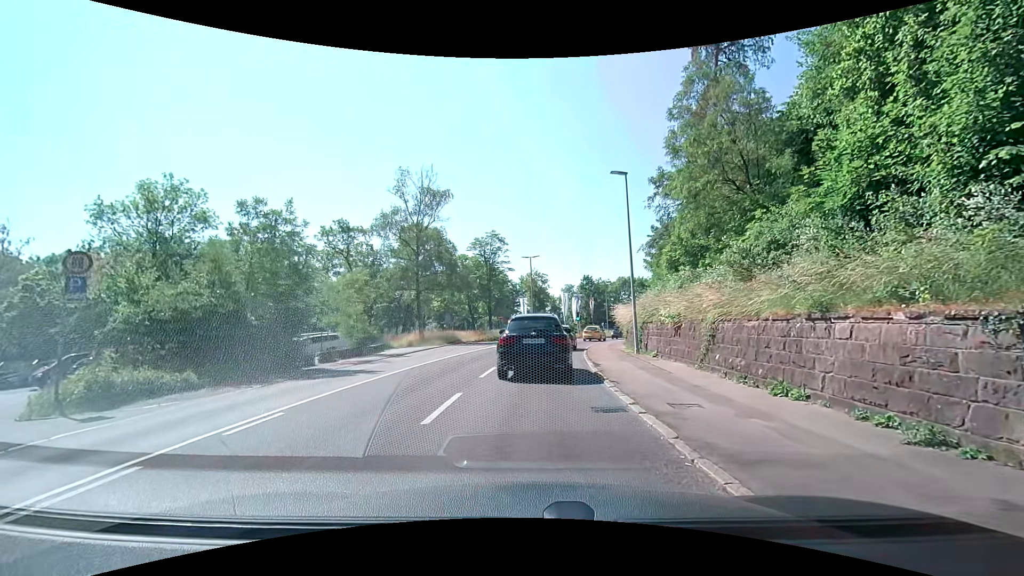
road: secondary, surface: asphalt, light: Day
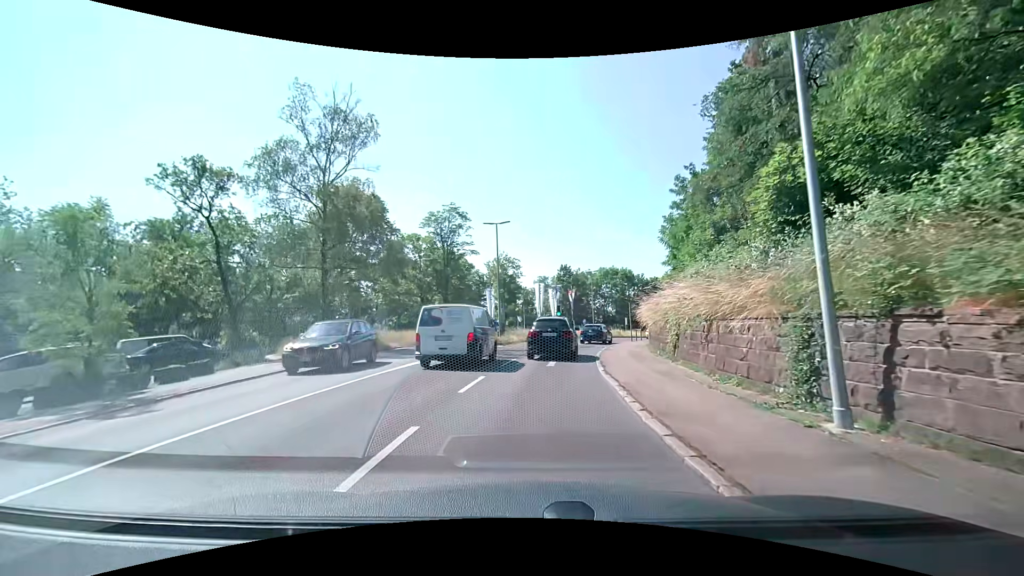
(+0.7, +16.2) m; +5°
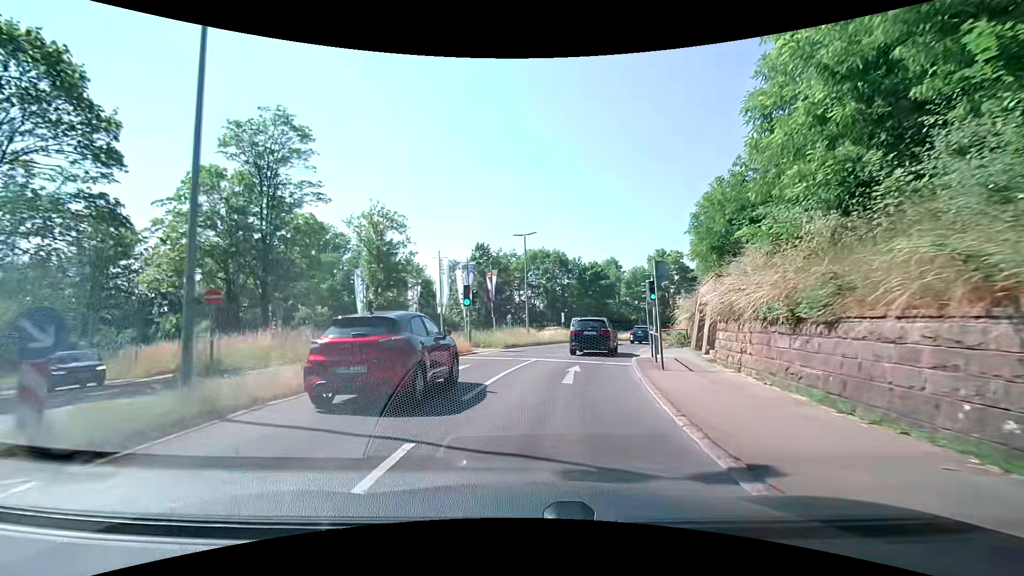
(+1.8, +25.8) m; +9°
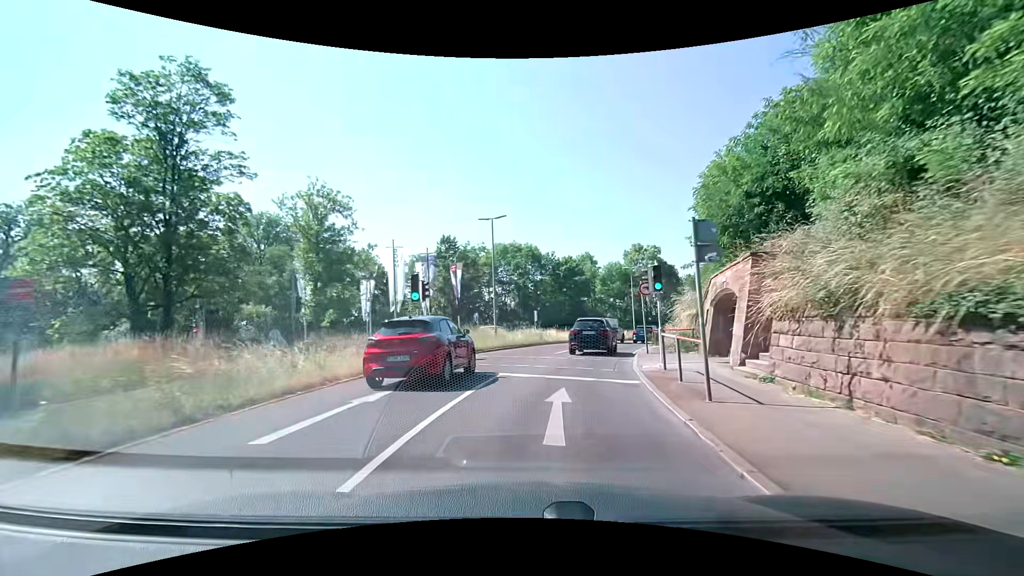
(+0.2, +5.6) m; +3°
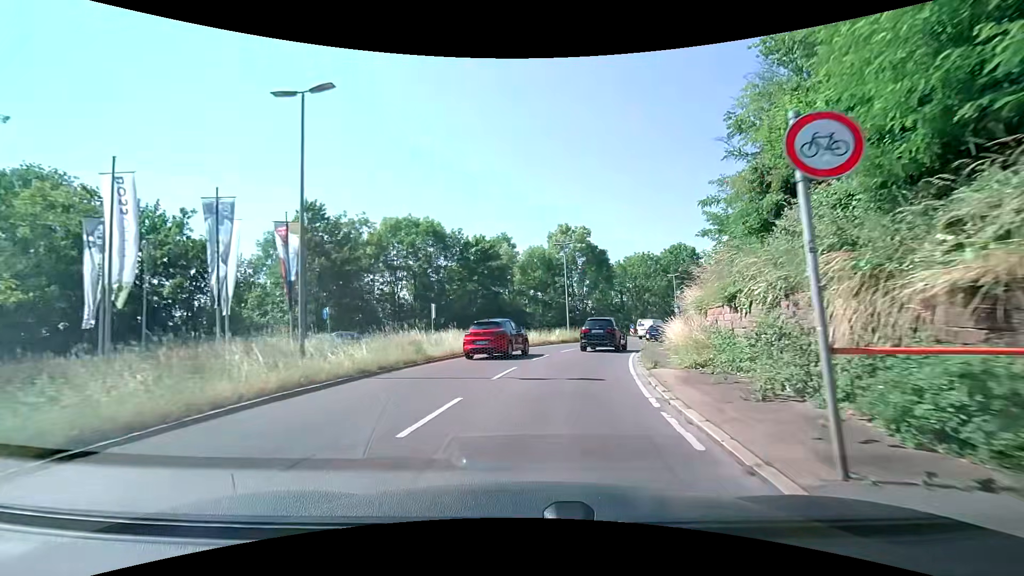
(+1.5, +17.3) m; +10°
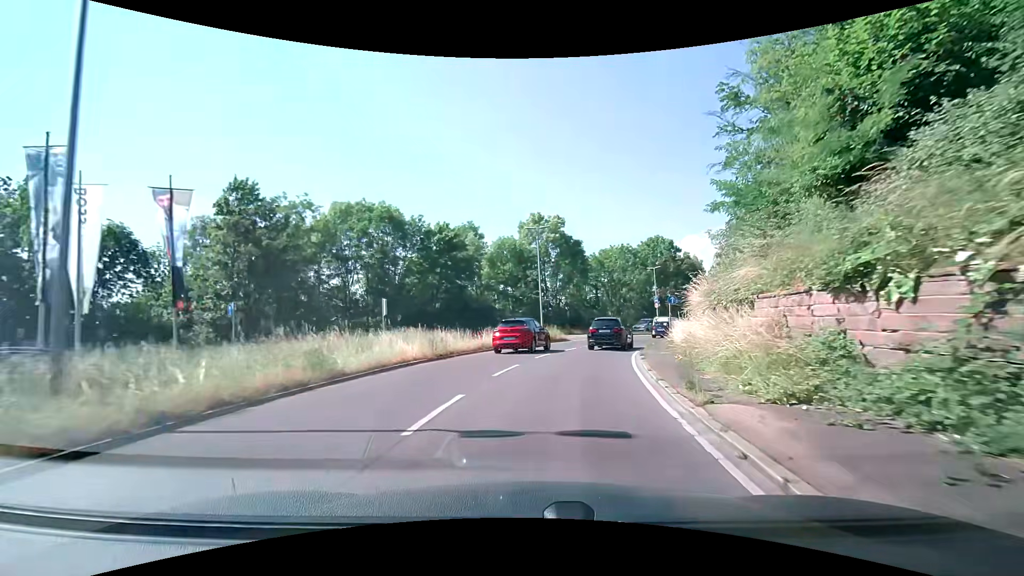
(+0.2, +6.1) m; +4°
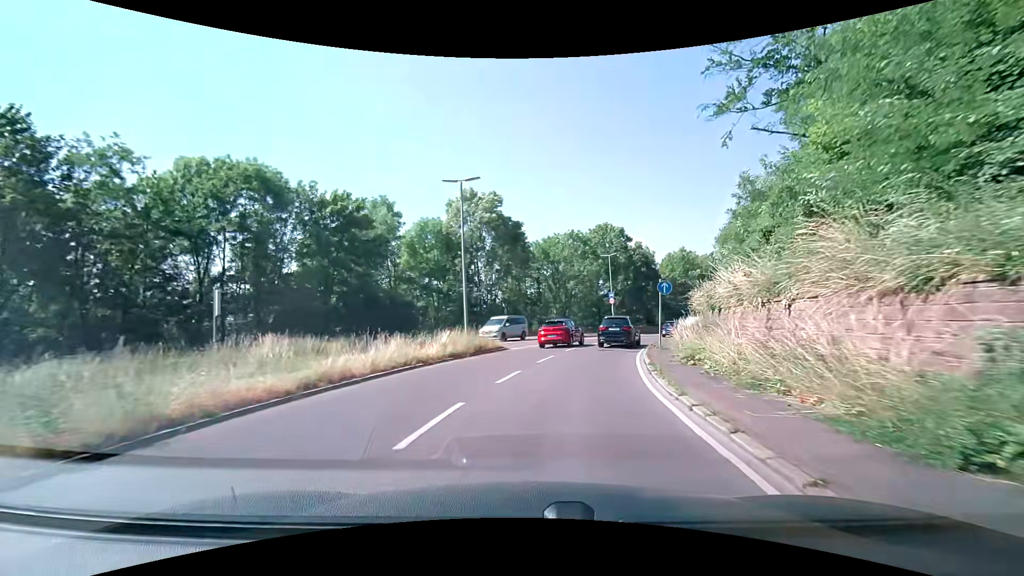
(+0.7, +12.4) m; +6°
